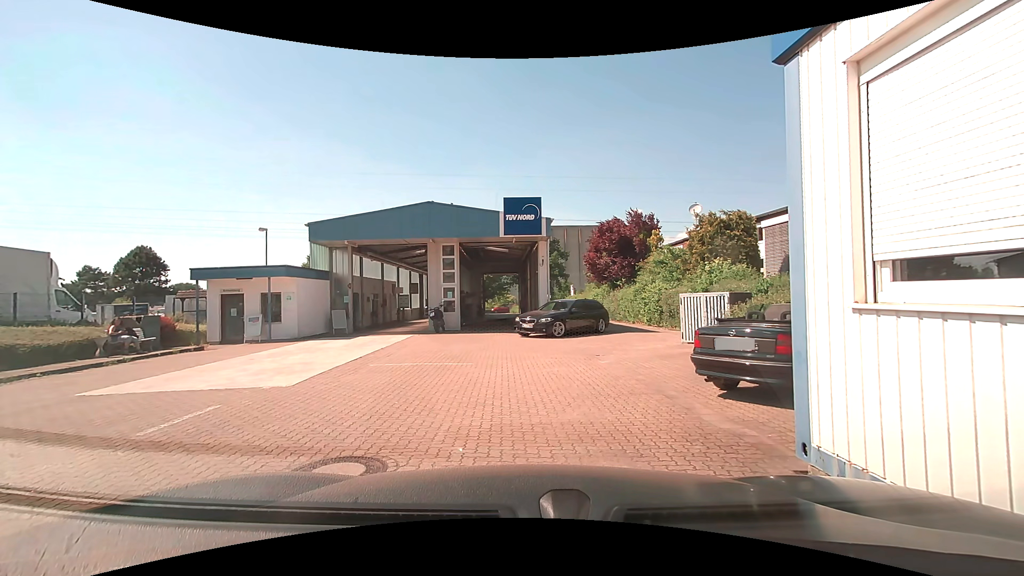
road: service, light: Day
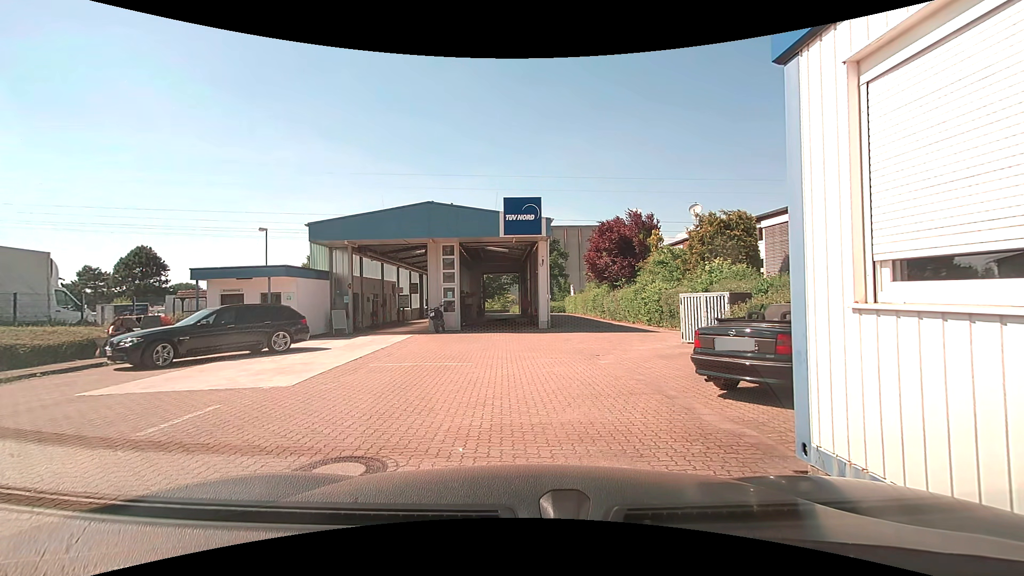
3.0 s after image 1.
(0.0, 0.0) m; 0°
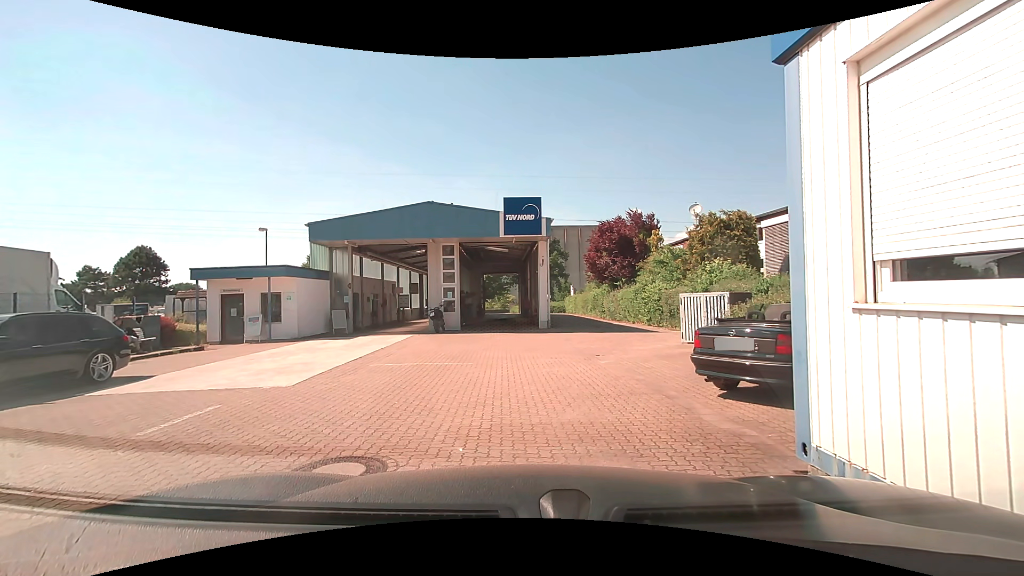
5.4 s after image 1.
(0.0, 0.0) m; 0°
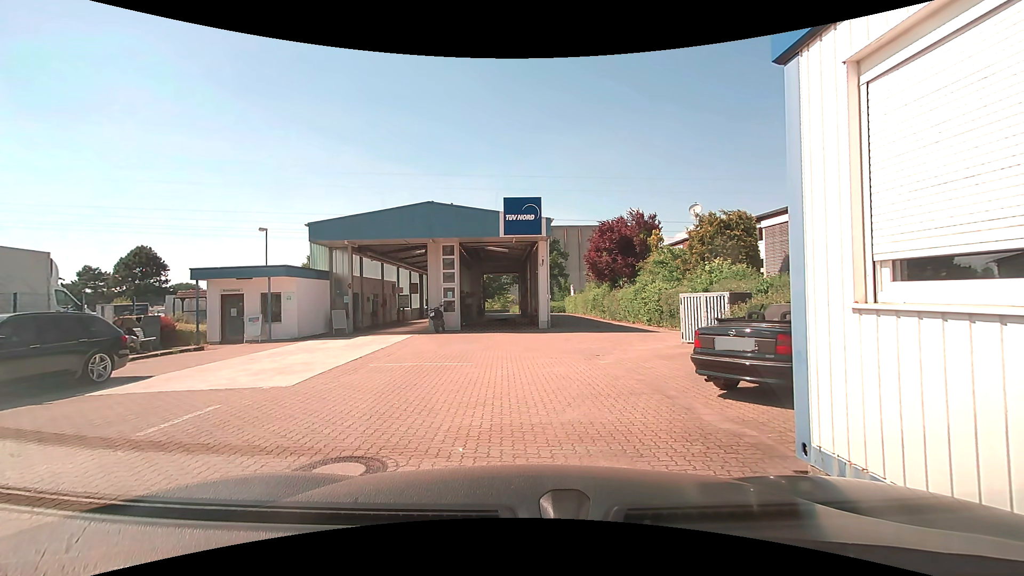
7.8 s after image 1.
(0.0, 0.0) m; 0°
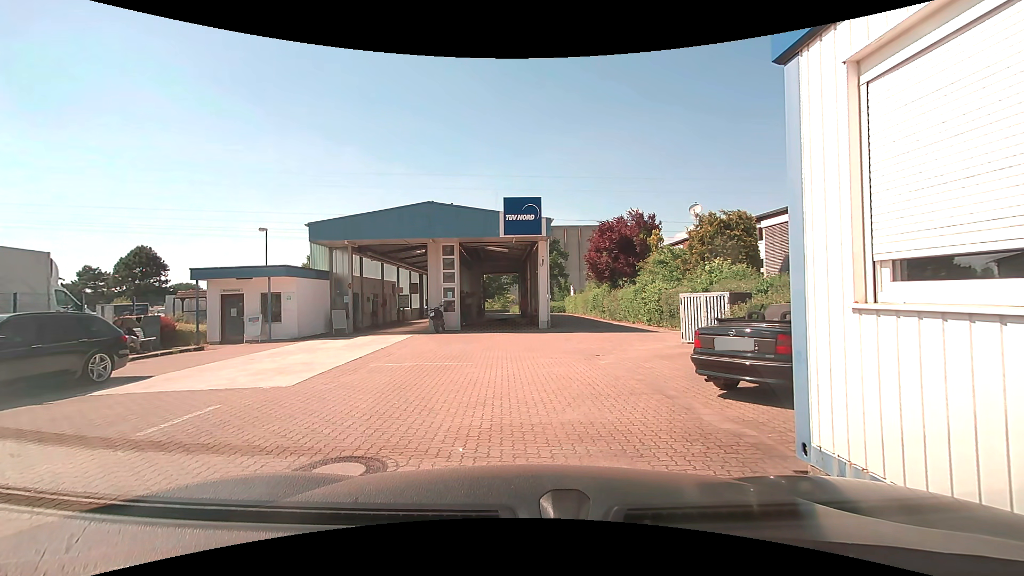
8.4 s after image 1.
(0.0, 0.0) m; 0°
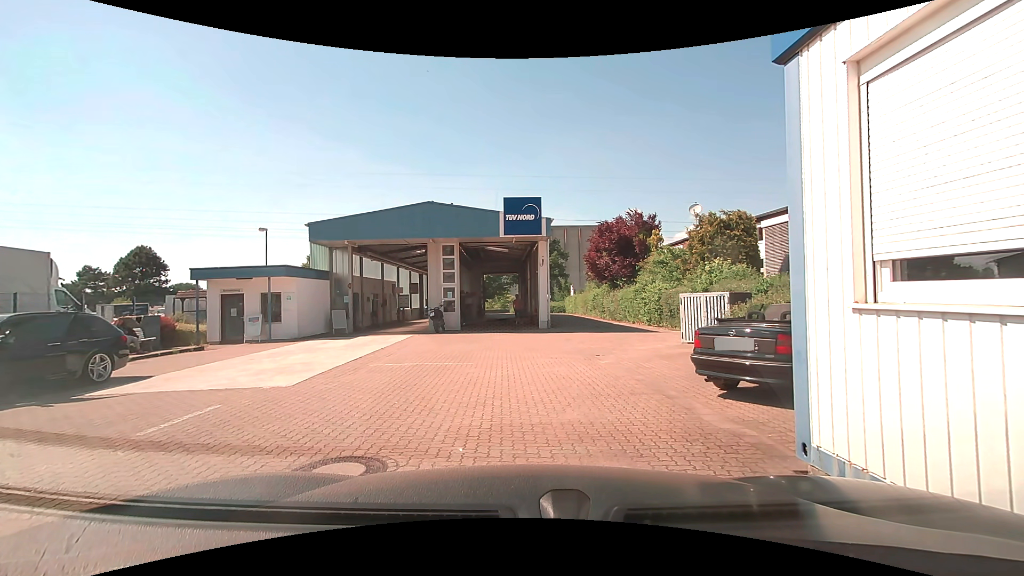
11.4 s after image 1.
(0.0, 0.0) m; 0°
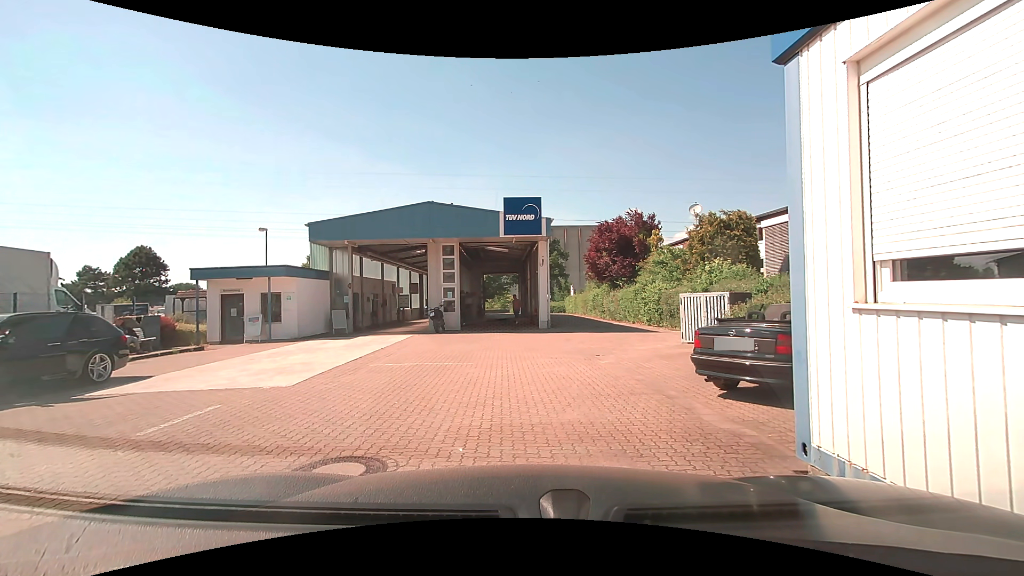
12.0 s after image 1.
(0.0, 0.0) m; 0°
